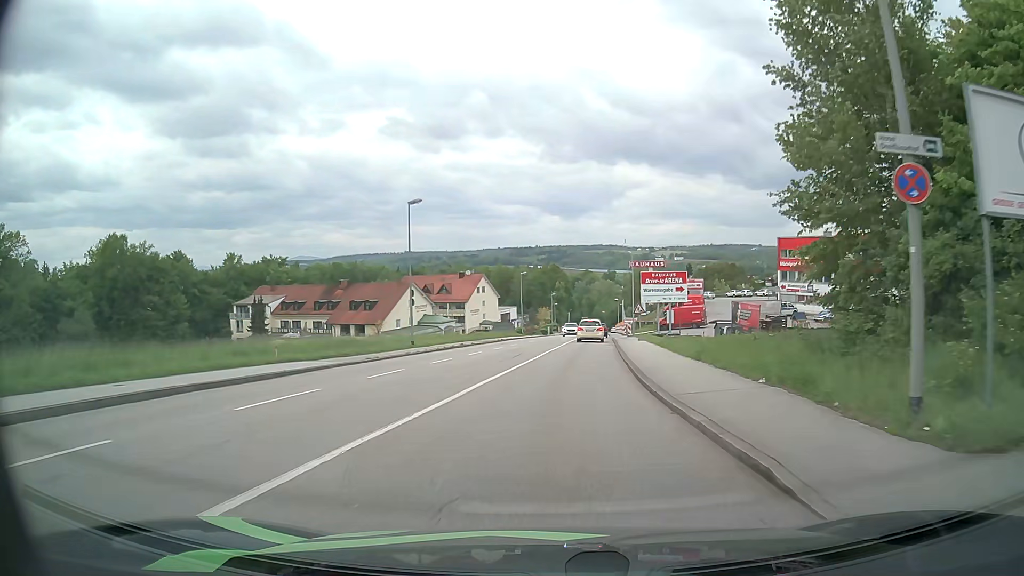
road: tertiary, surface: asphalt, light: Day
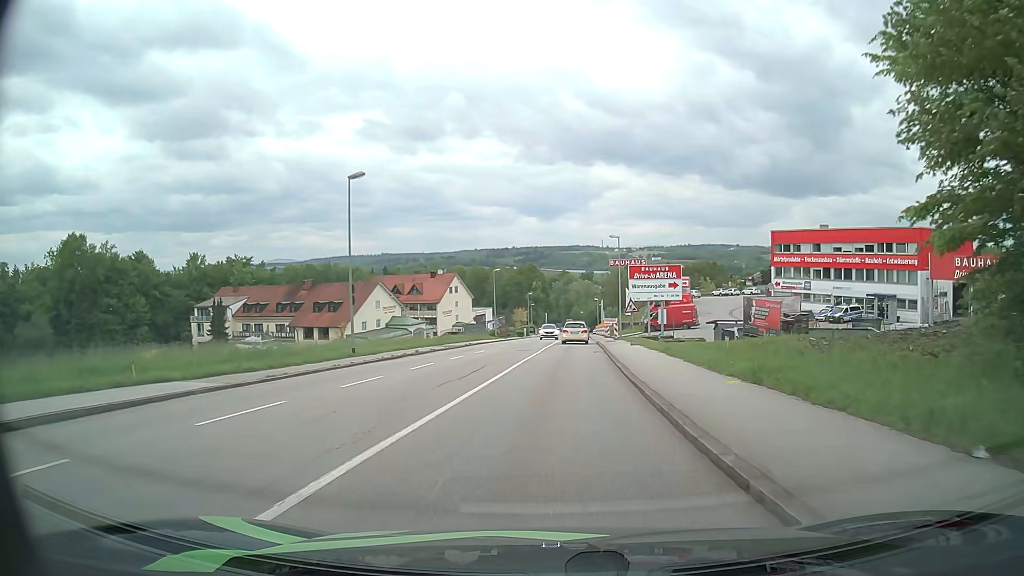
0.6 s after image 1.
(+0.1, +7.4) m; +2°
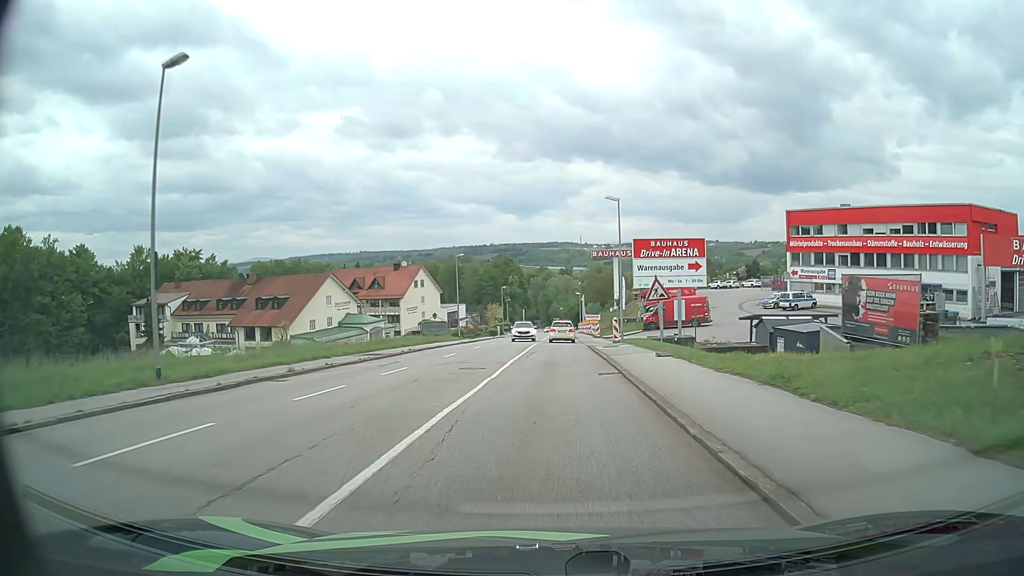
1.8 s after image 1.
(+0.2, +14.6) m; +2°
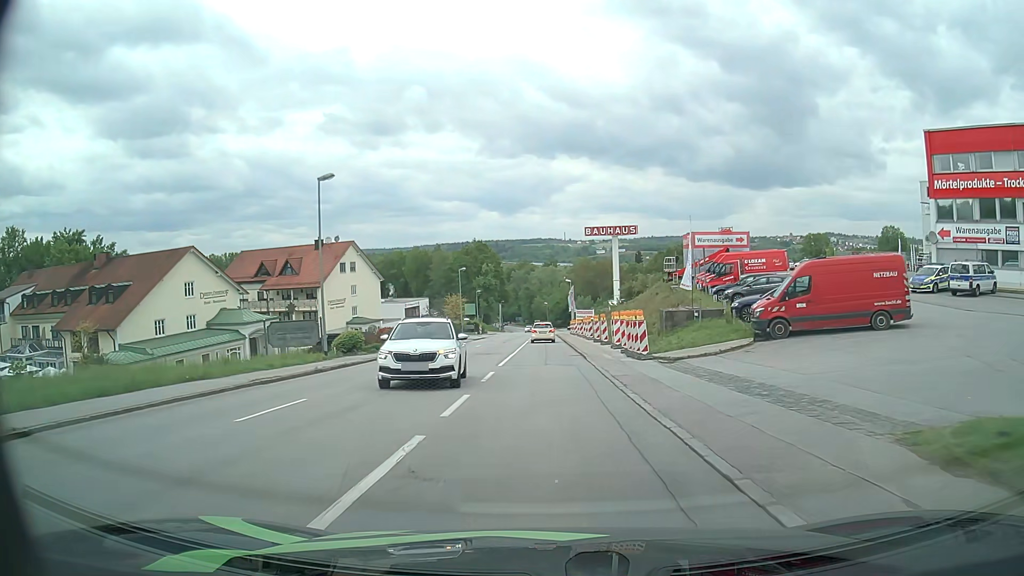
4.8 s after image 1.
(+0.5, +35.8) m; +1°
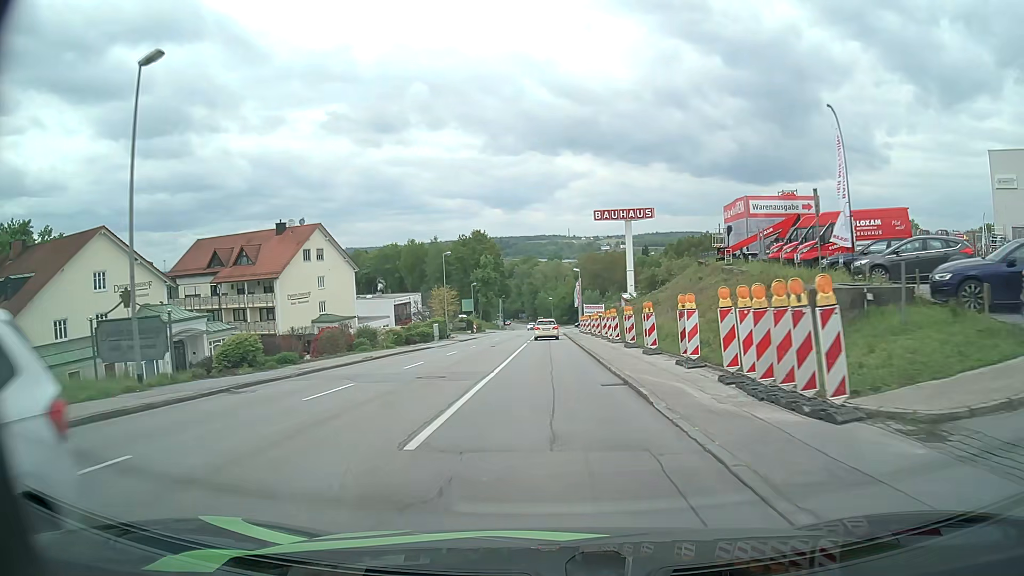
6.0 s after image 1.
(-0.1, +15.2) m; -1°
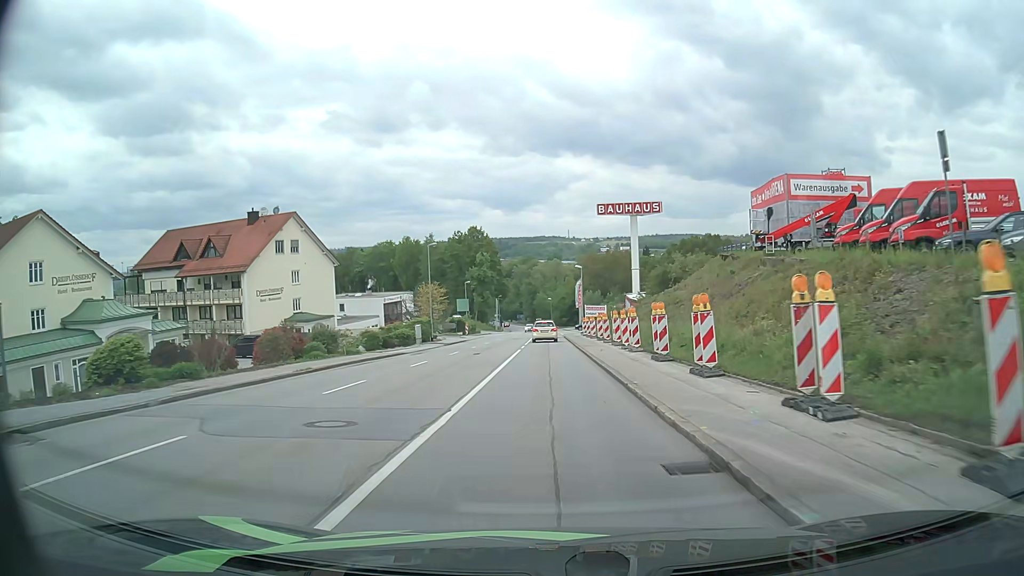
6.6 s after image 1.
(0.0, +7.8) m; 0°
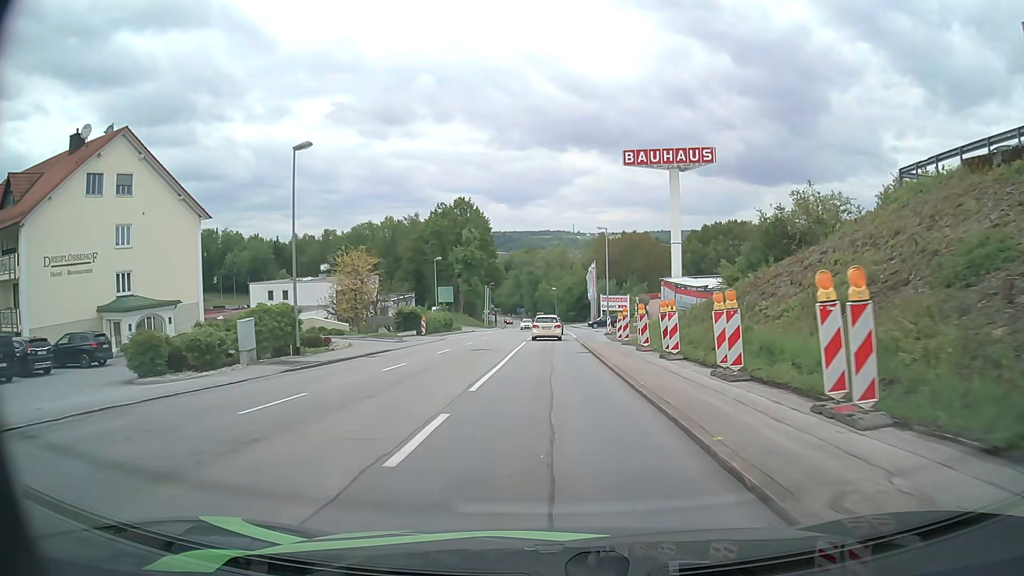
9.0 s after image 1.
(+0.2, +31.1) m; 0°
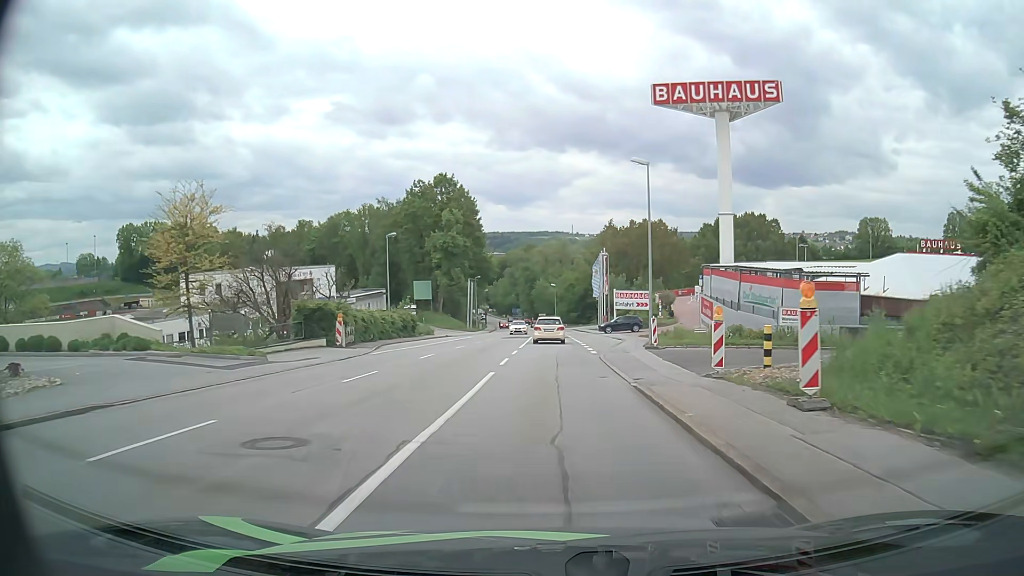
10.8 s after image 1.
(0.0, +21.9) m; 0°
